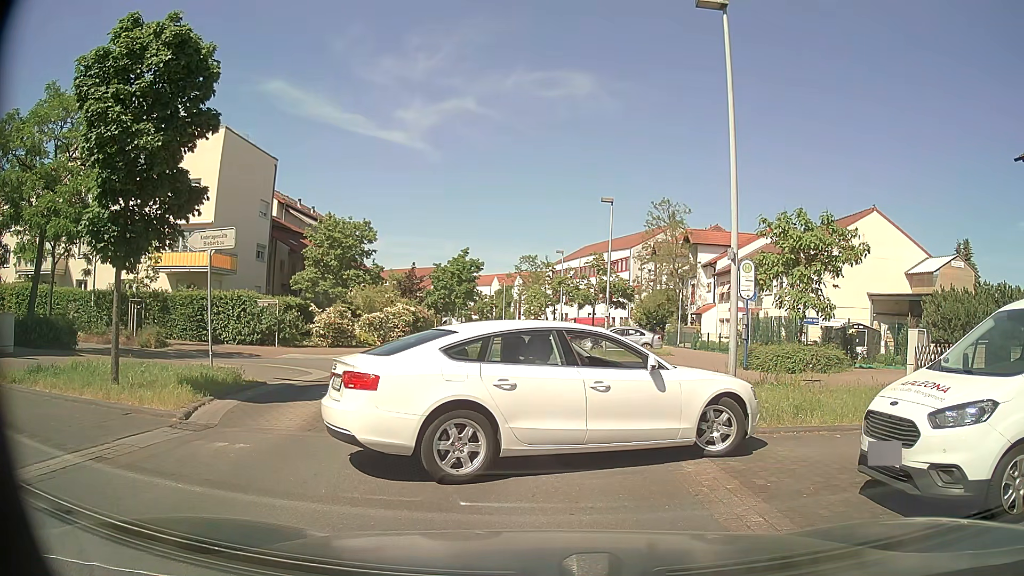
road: residential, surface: asphalt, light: Day
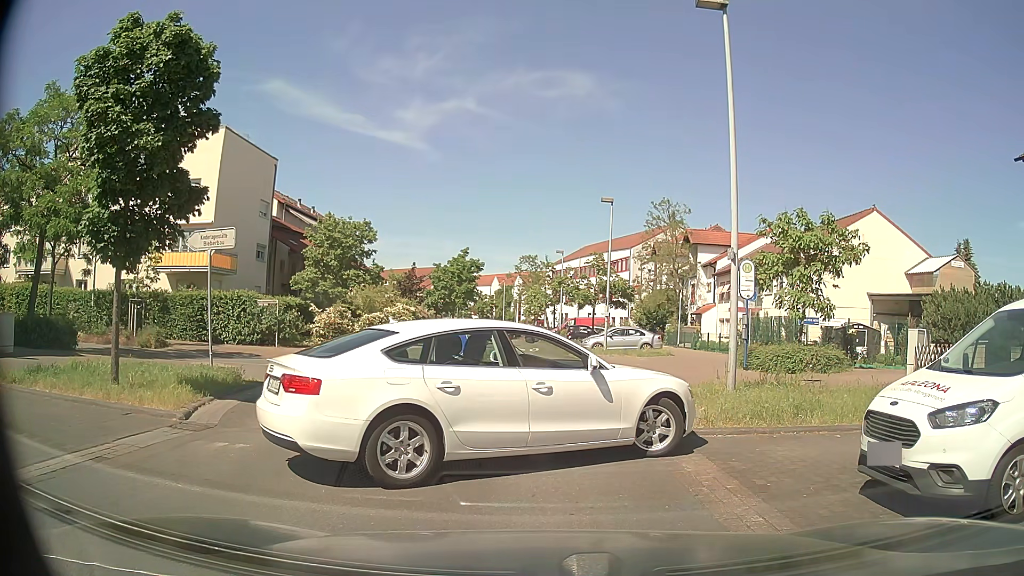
(0.0, 0.0) m; 0°
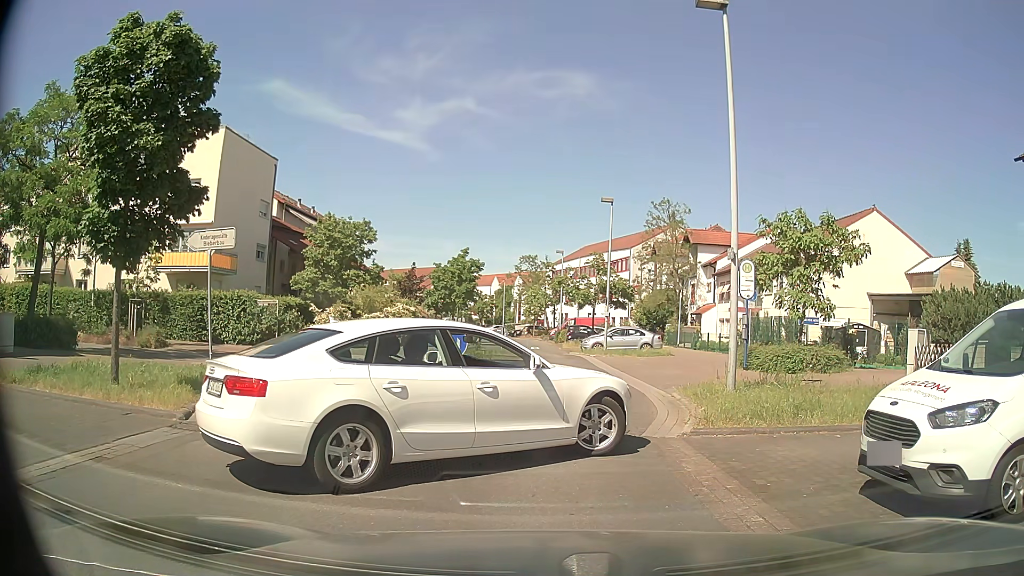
(0.0, 0.0) m; 0°
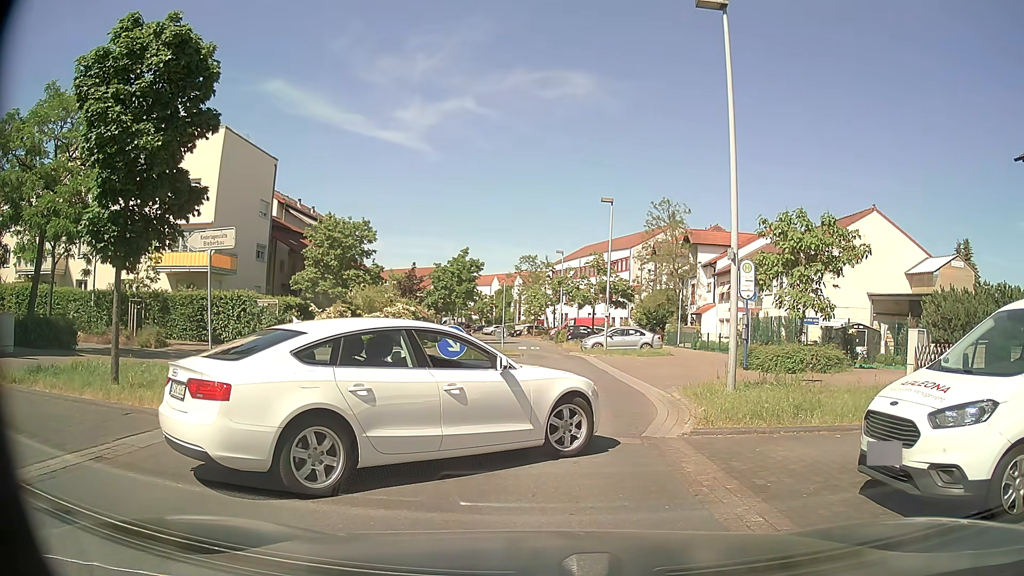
(0.0, 0.0) m; 0°
